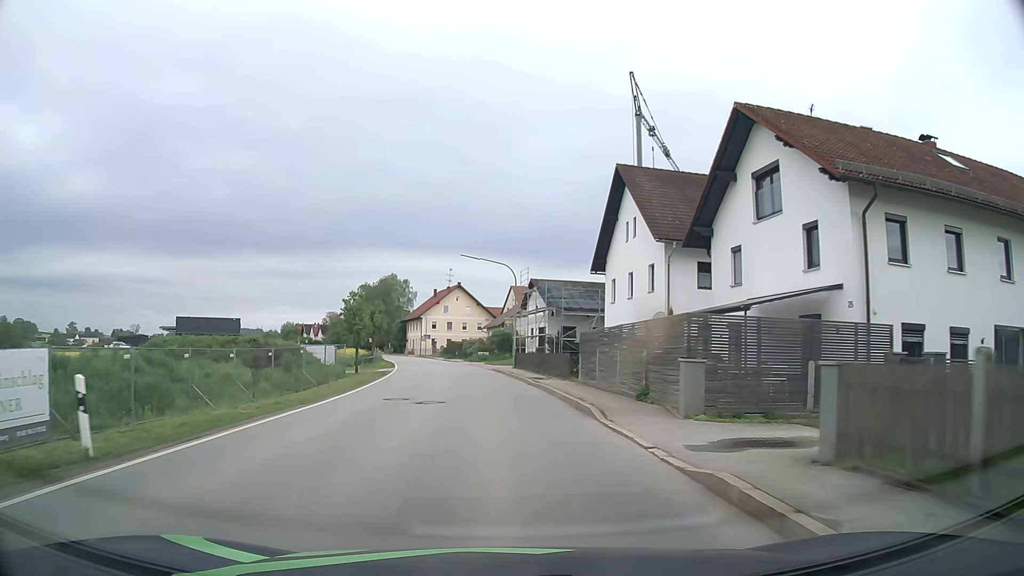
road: secondary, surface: asphalt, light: Day
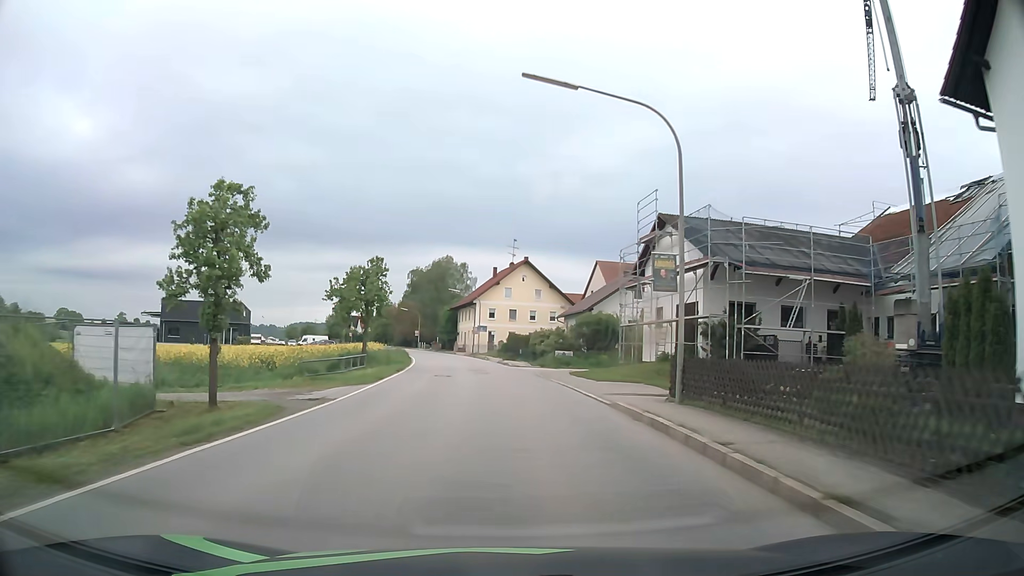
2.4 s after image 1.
(-1.7, +29.7) m; -6°
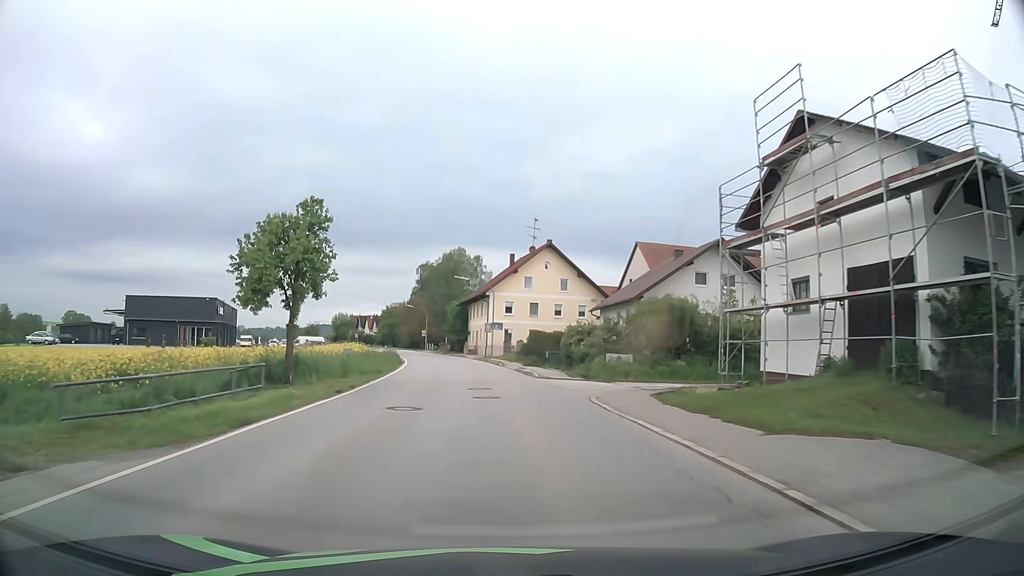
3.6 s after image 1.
(-0.2, +15.2) m; -1°
(0, +10) (-1, +20) (-1, +30) (-2, +40) (-3, +50) (-5, +60) (-6, +70) (-8, +79) (-11, +89) (-13, +99) m
